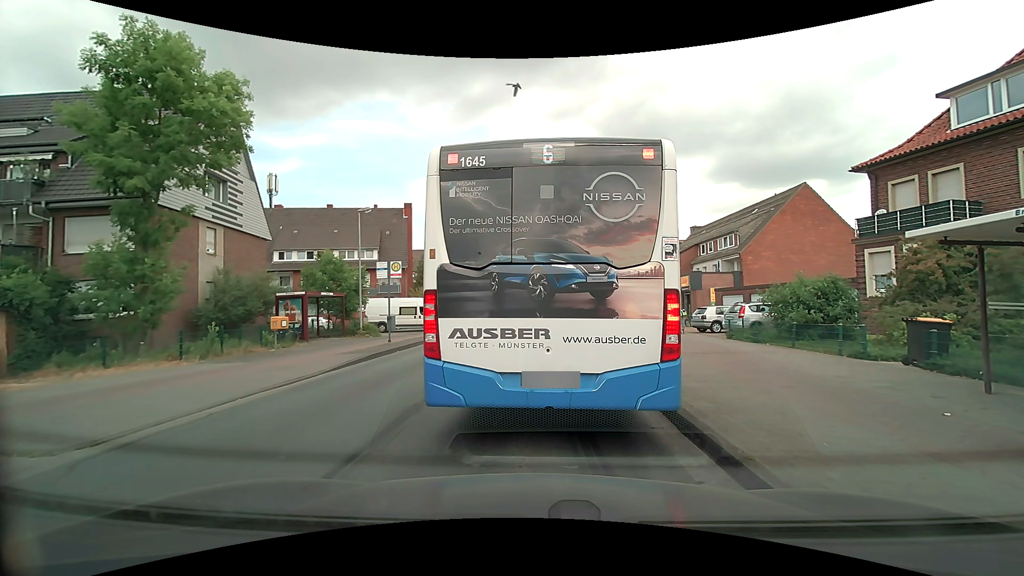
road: tertiary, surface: asphalt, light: Day
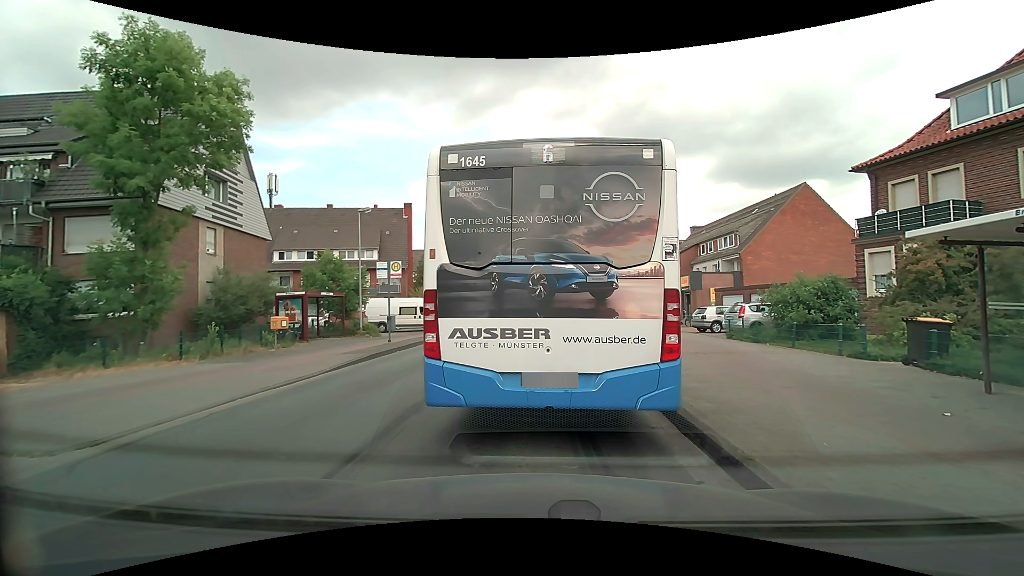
(0.0, 0.0) m; 0°
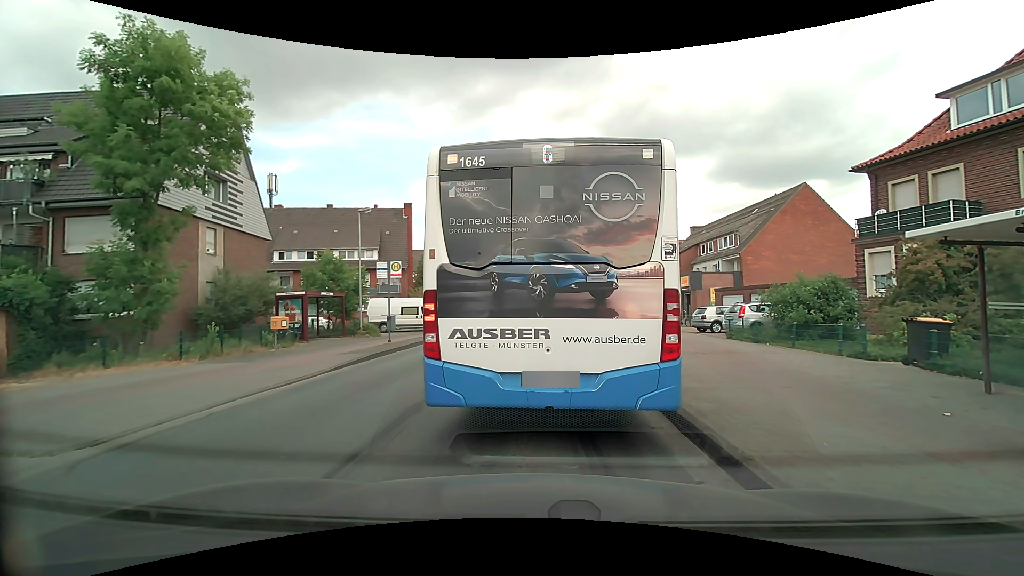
(0.0, 0.0) m; 0°
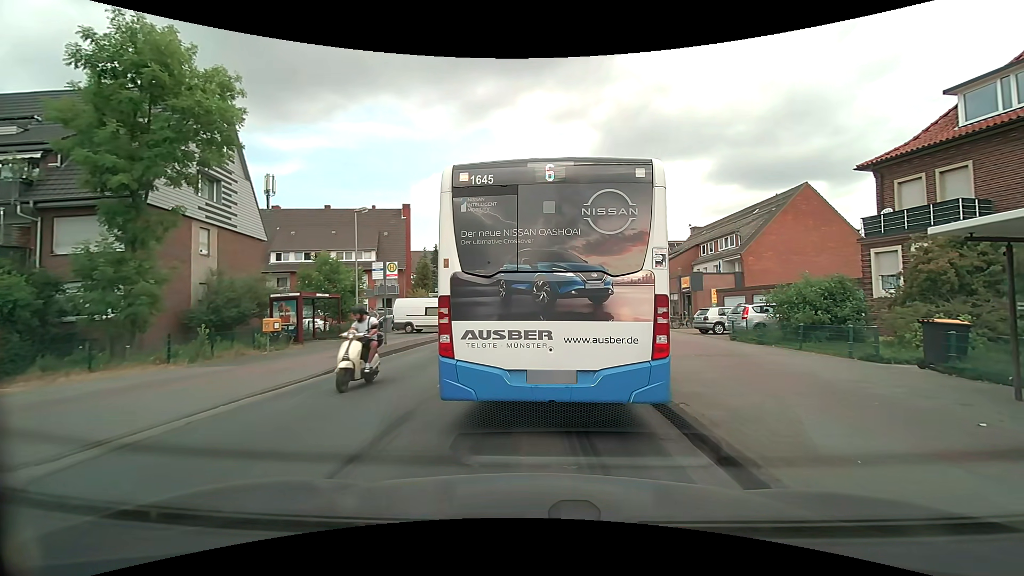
(0.0, +0.5) m; 0°
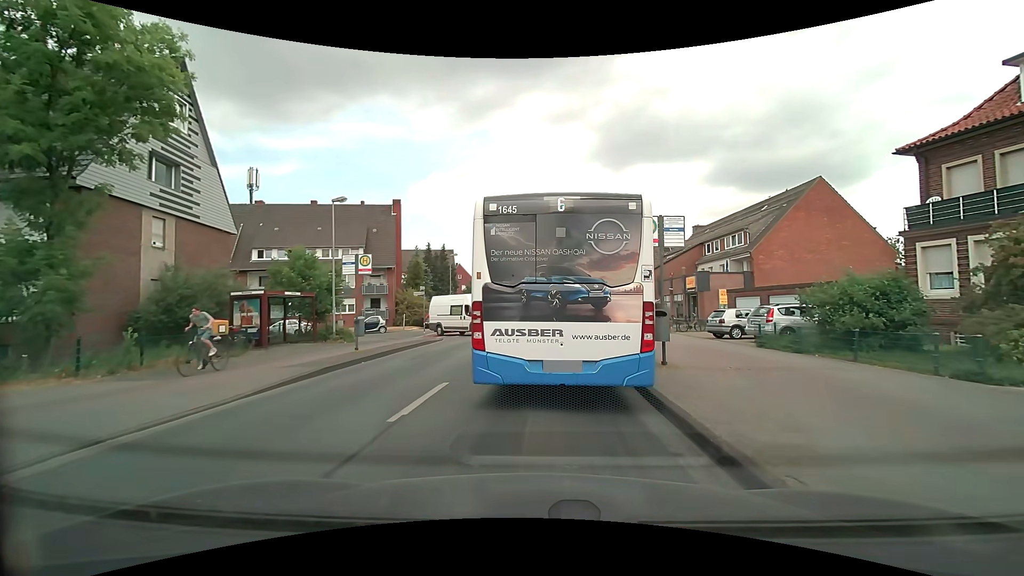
(0.0, +3.0) m; +1°
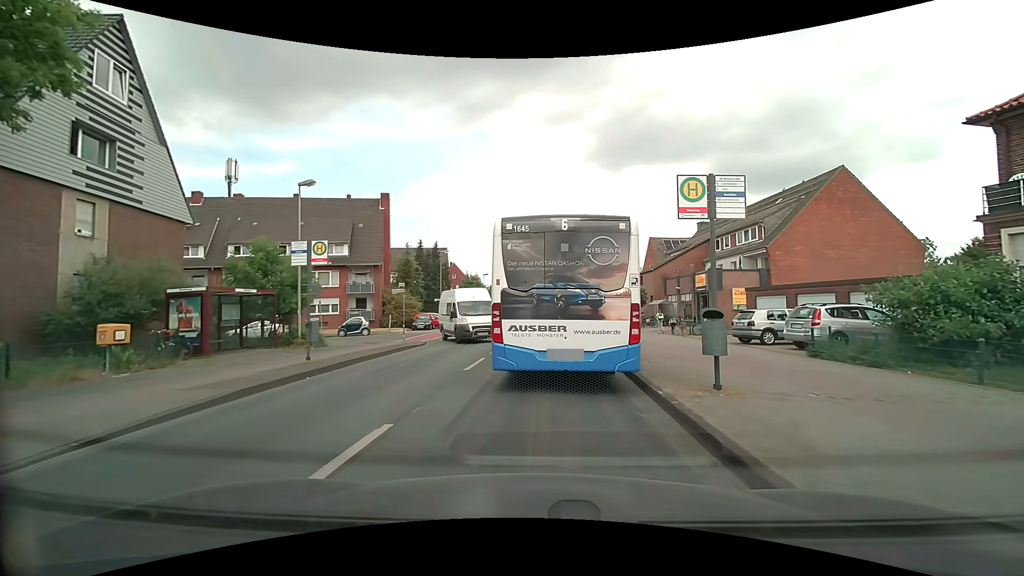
(0.0, +3.6) m; 0°
